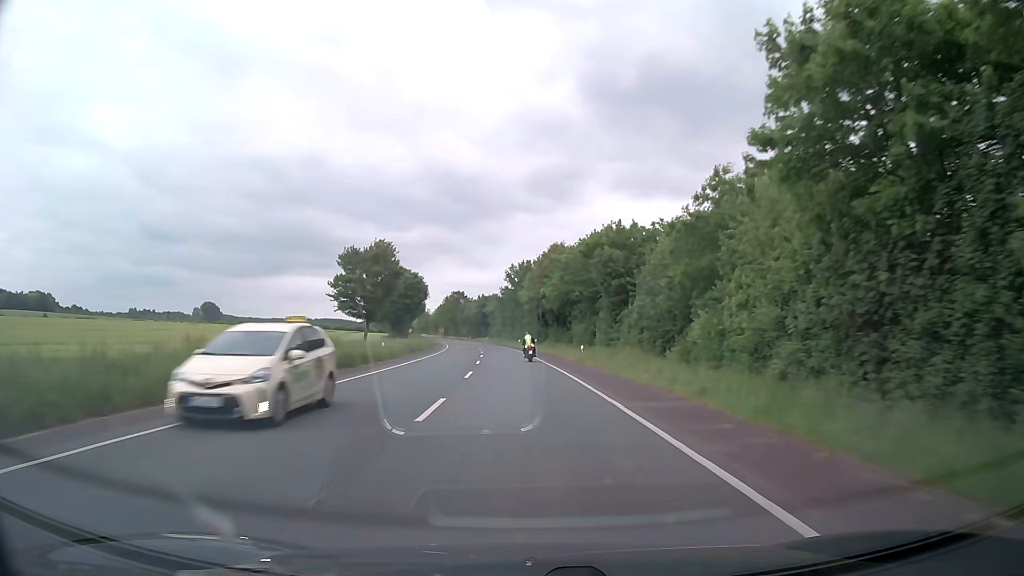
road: secondary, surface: asphalt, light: Day
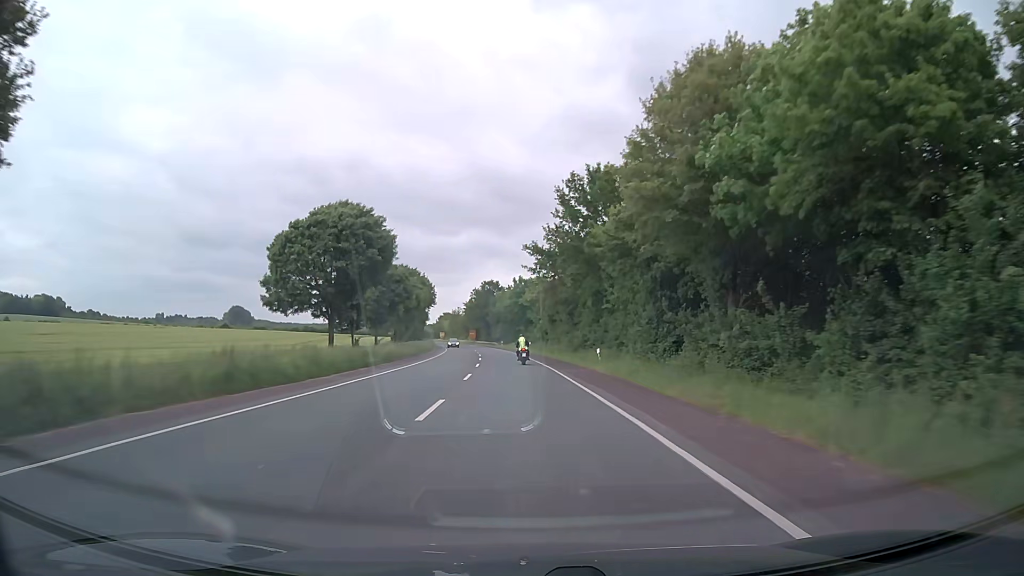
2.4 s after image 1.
(-2.1, +57.8) m; -4°
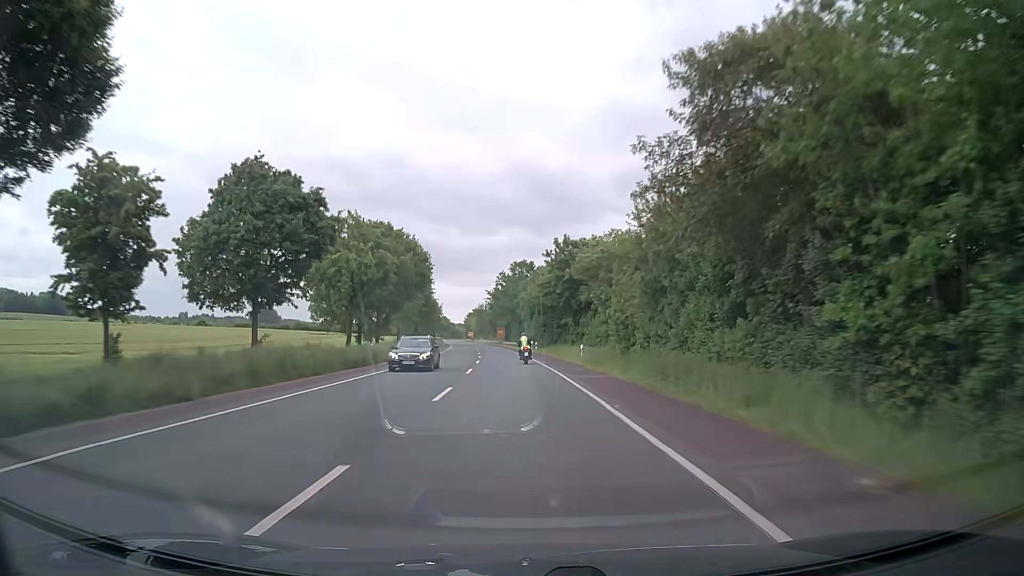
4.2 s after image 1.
(-1.1, +43.3) m; -3°
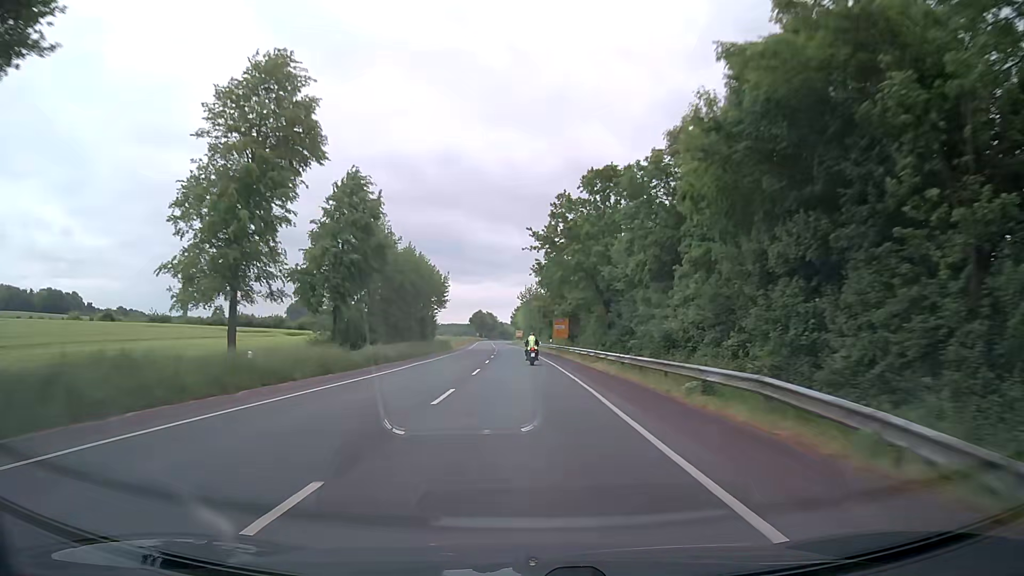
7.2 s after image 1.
(-3.1, +71.3) m; -5°
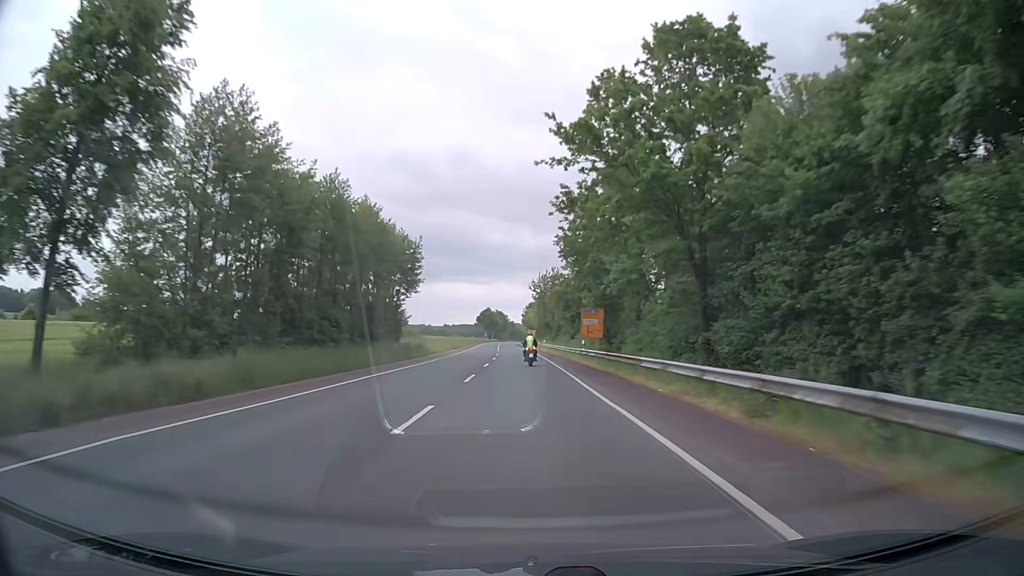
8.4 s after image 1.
(0.0, +28.0) m; -1°
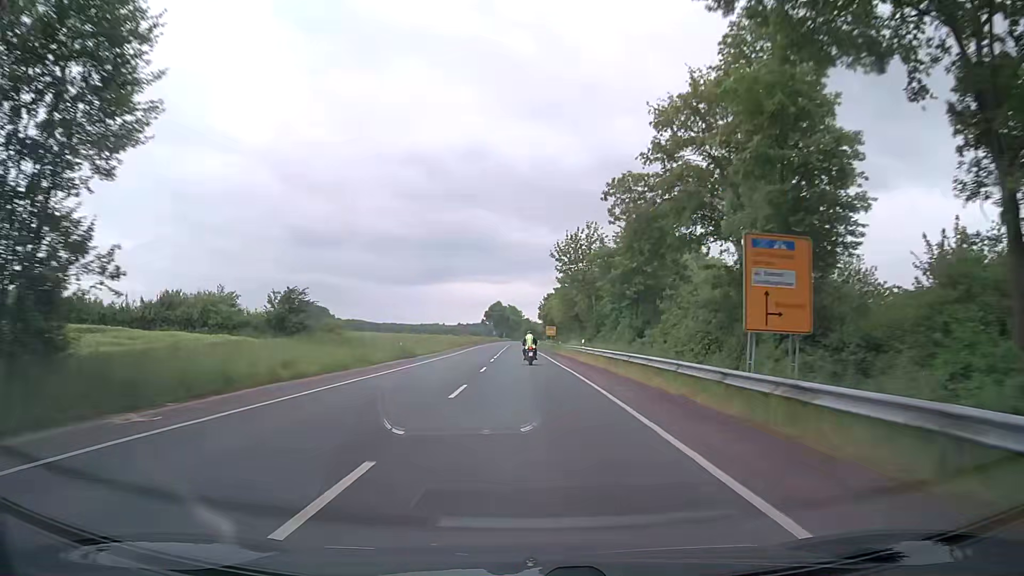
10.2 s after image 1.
(-0.5, +41.5) m; -1°
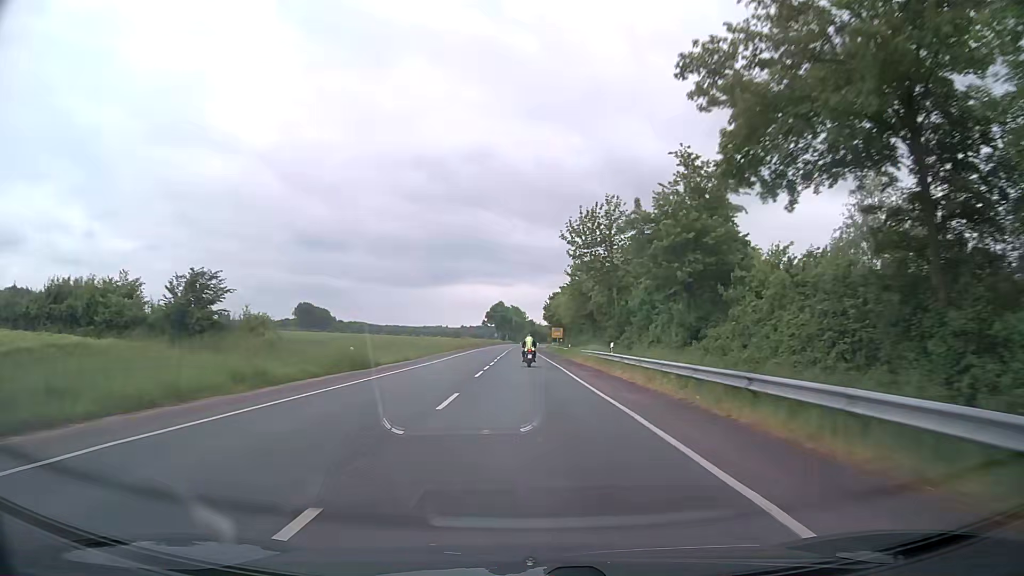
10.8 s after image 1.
(0.0, +13.7) m; 0°
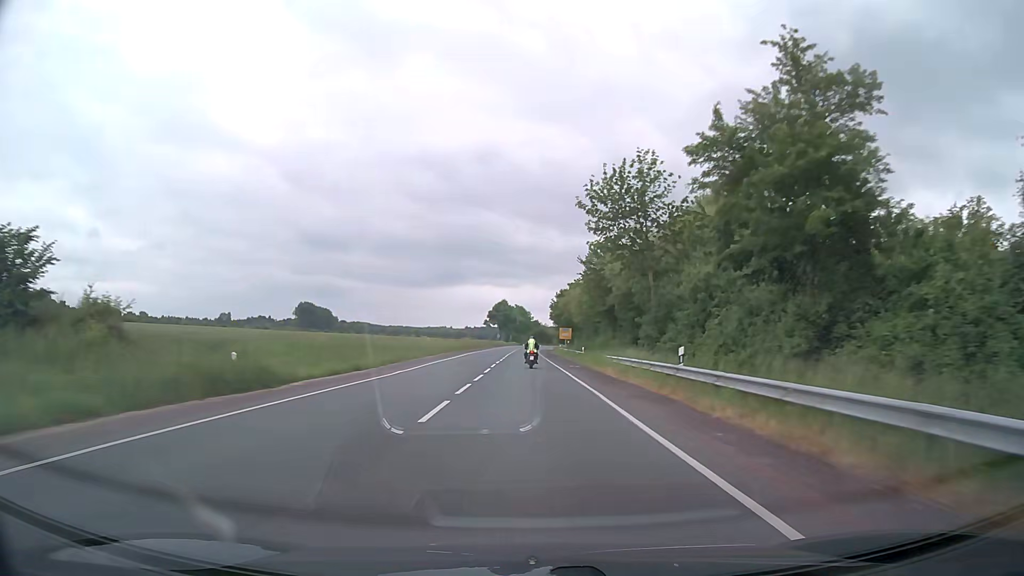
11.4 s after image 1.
(-0.1, +13.7) m; -1°
(0, +10) (0, +20) (0, +30) (0, +40) (0, +50) (0, +60) (0, +70) (0, +80) (0, +90) (0, +100) m
